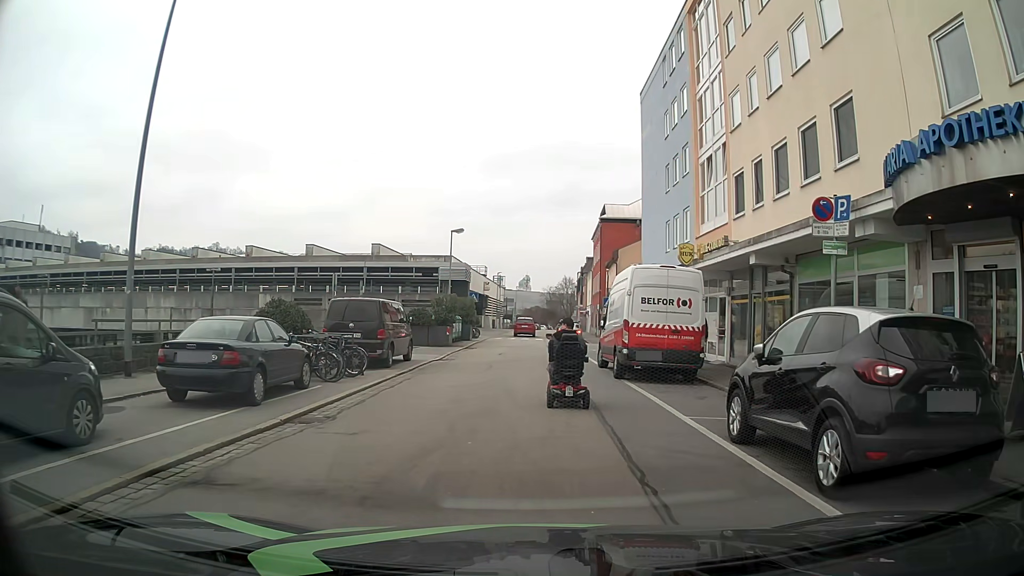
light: Day
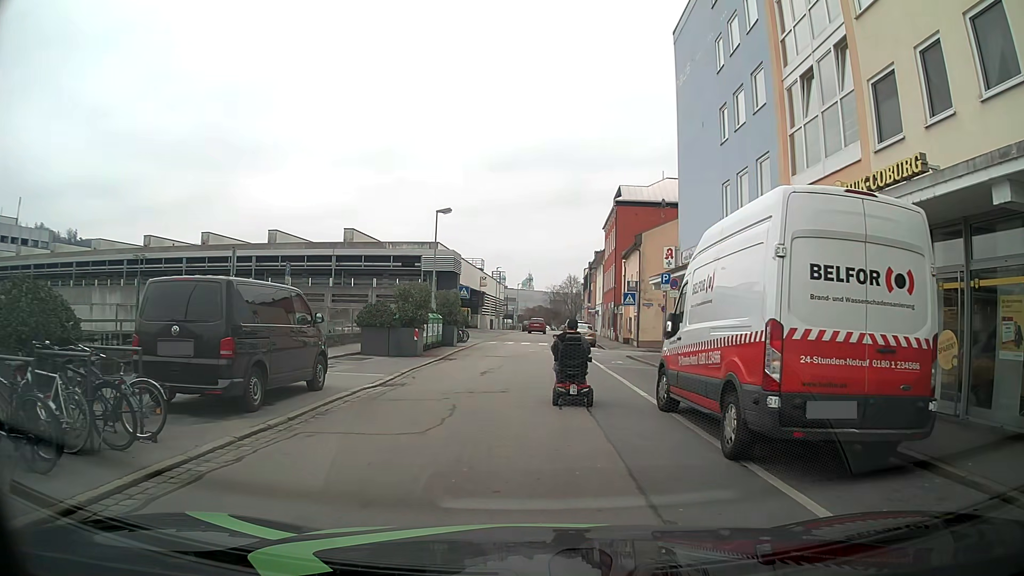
(+0.3, +9.7) m; -1°
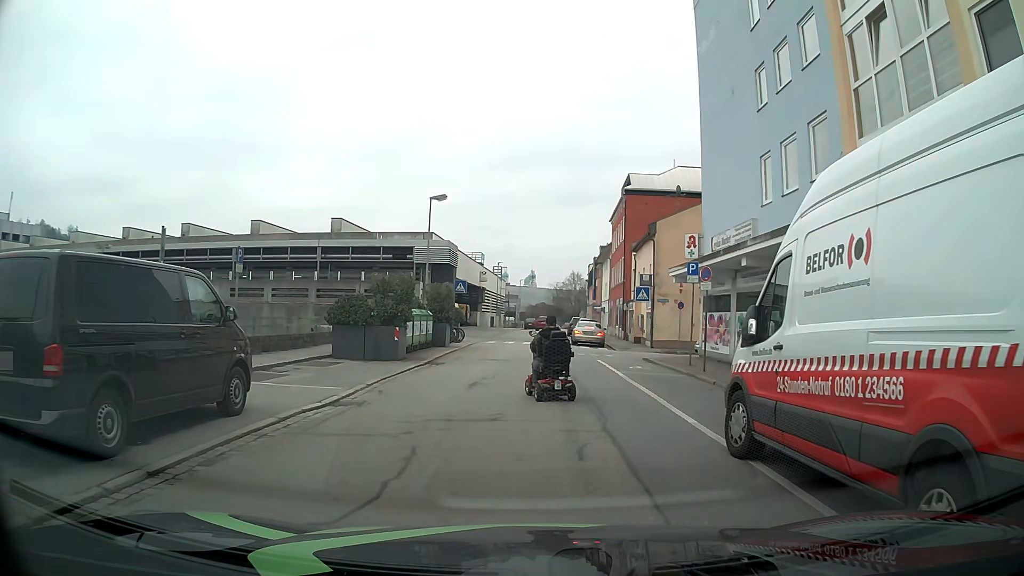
(+0.2, +3.8) m; +2°
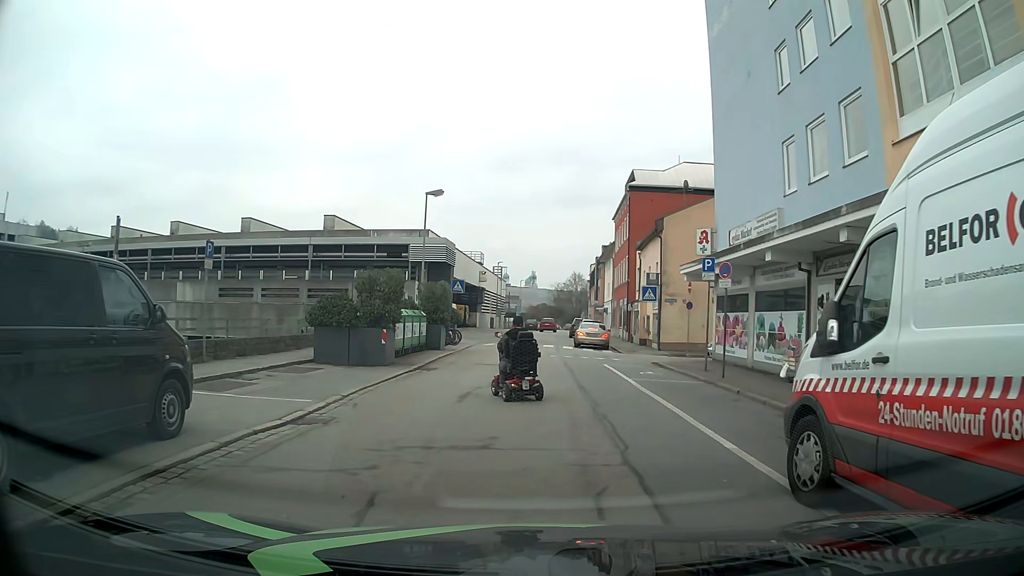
(0.0, +1.8) m; +2°
